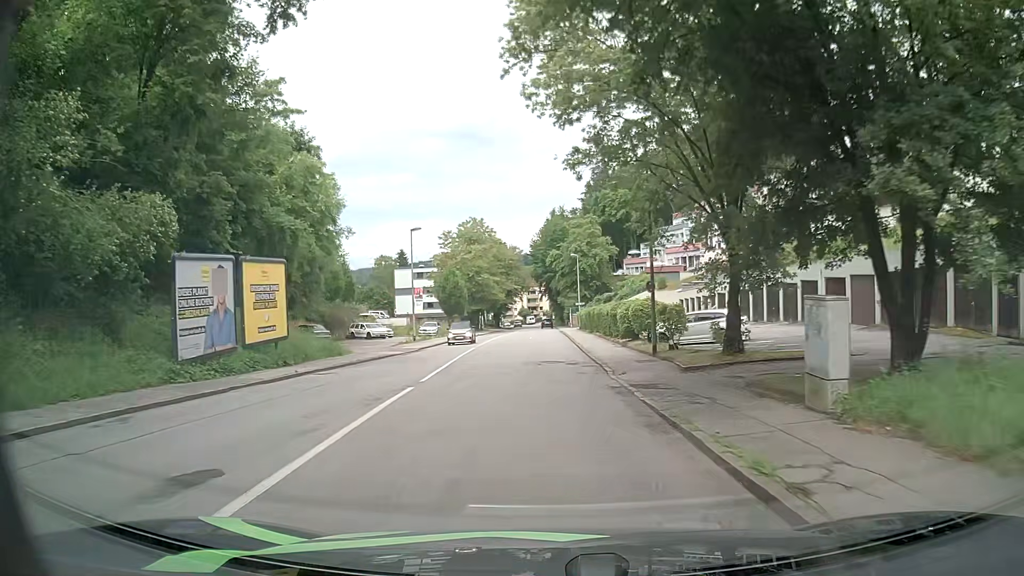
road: tertiary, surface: asphalt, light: Day
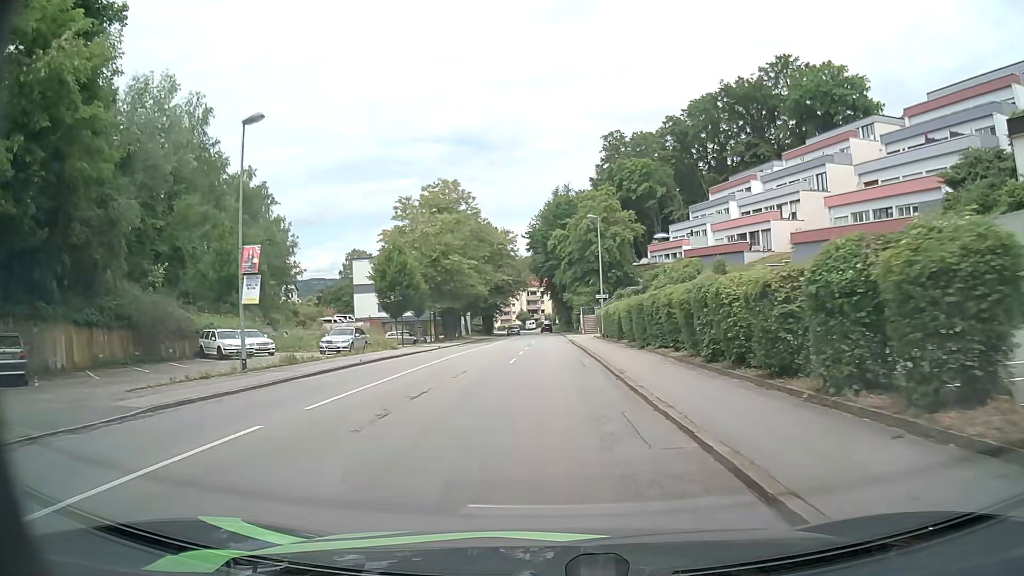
(-0.1, +28.4) m; 0°
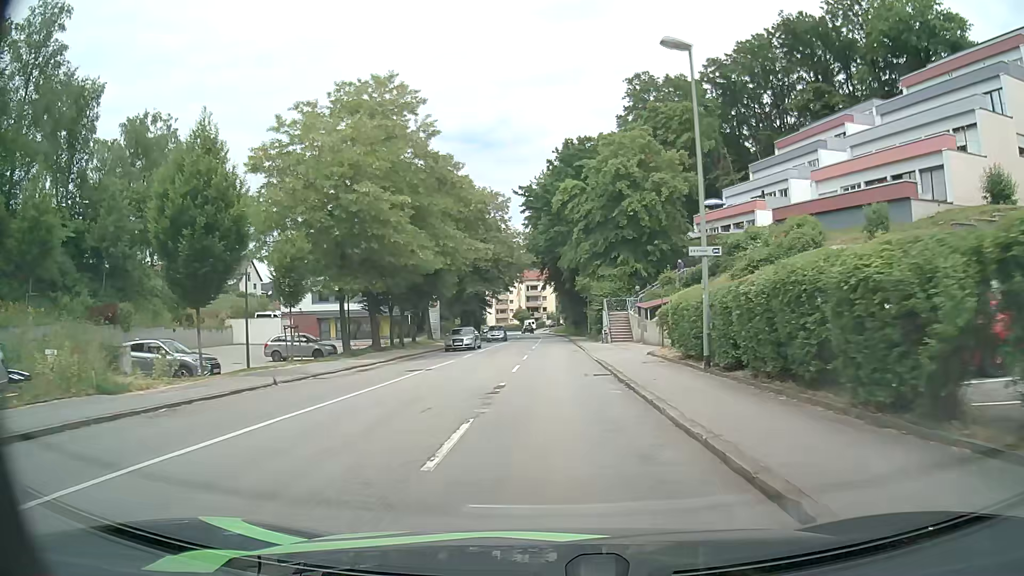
(-0.1, +28.7) m; 0°
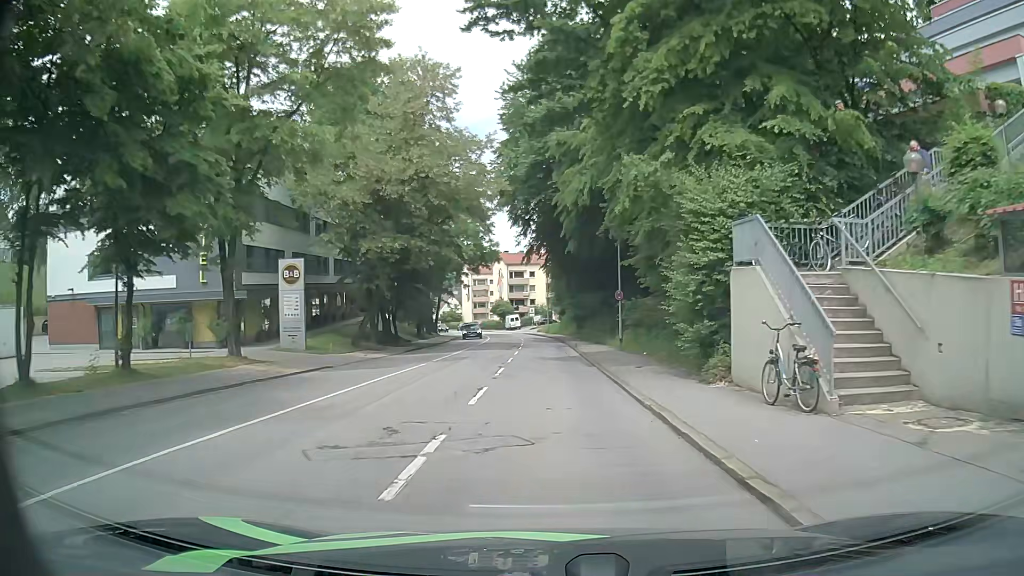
(+0.1, +35.7) m; +1°
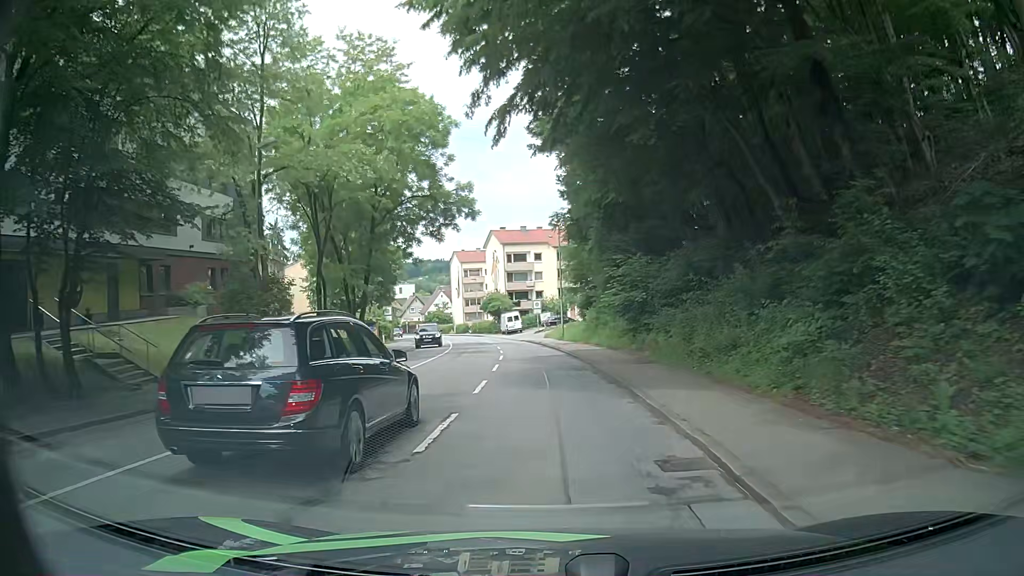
(-0.1, +34.8) m; -2°
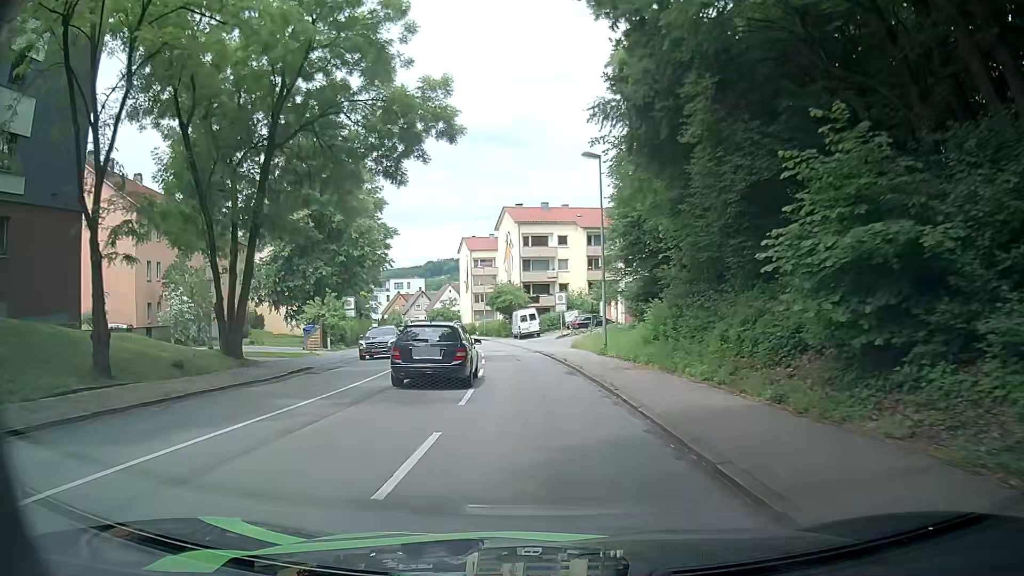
(-0.2, +20.3) m; -2°
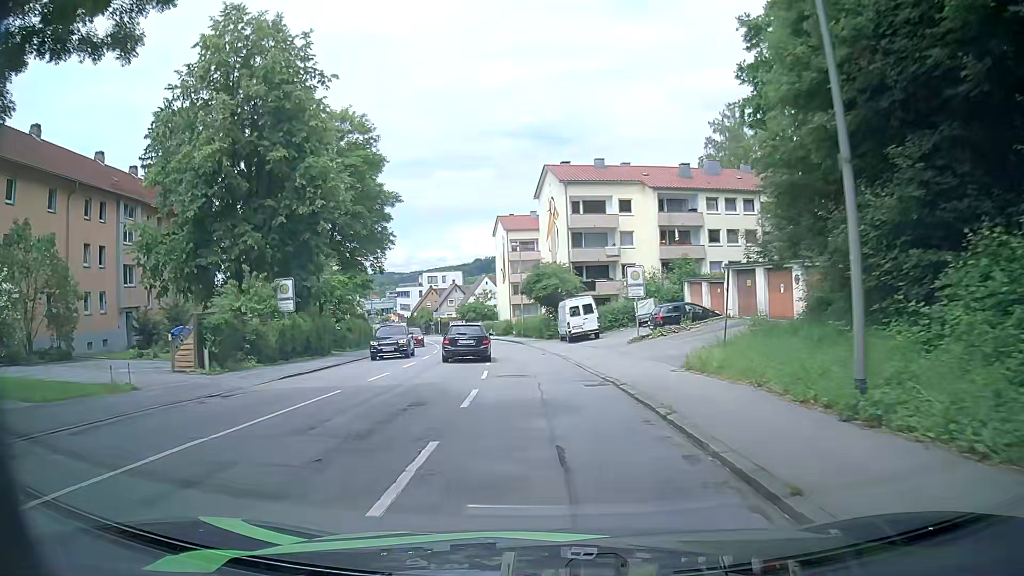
(-0.7, +19.7) m; -5°
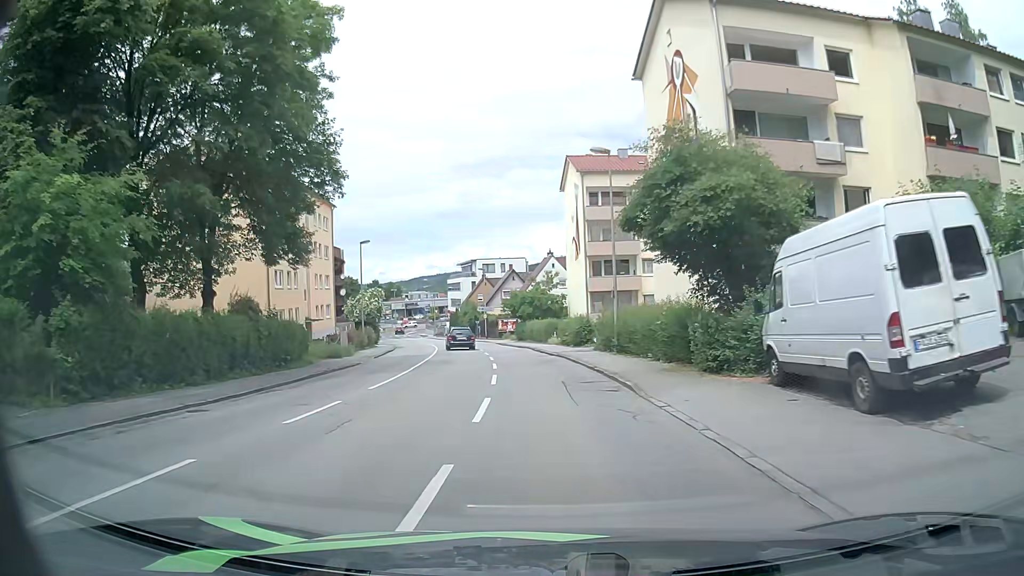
(-1.4, +32.1) m; -6°
(0, +10) (0, +20) (-1, +30) (-2, +40) (-4, +50) (-5, +60) (-7, +69) (-10, +79) (-13, +89) (-16, +98) m
